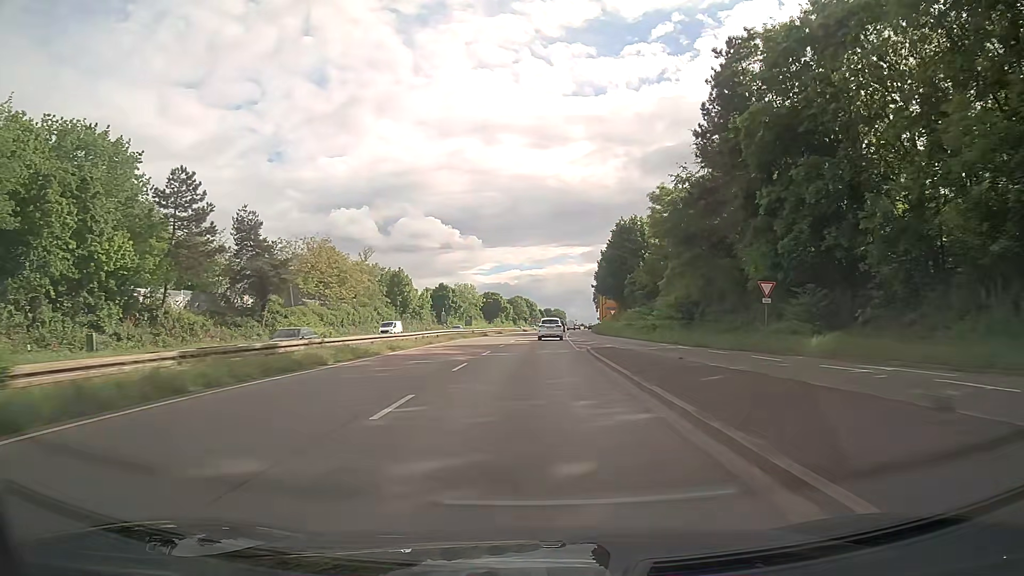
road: trunk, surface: asphalt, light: Day
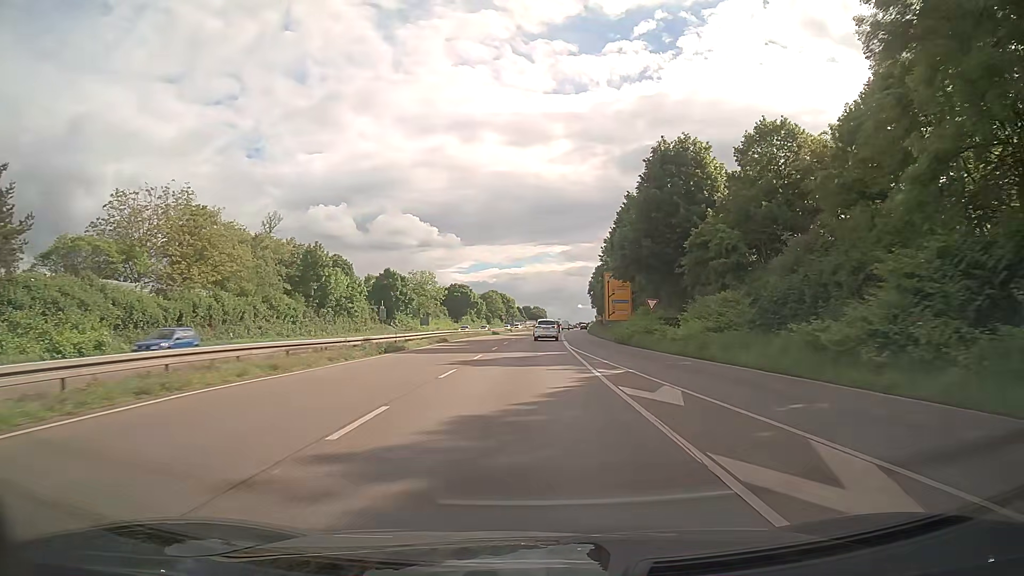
(+0.7, +37.7) m; +2°
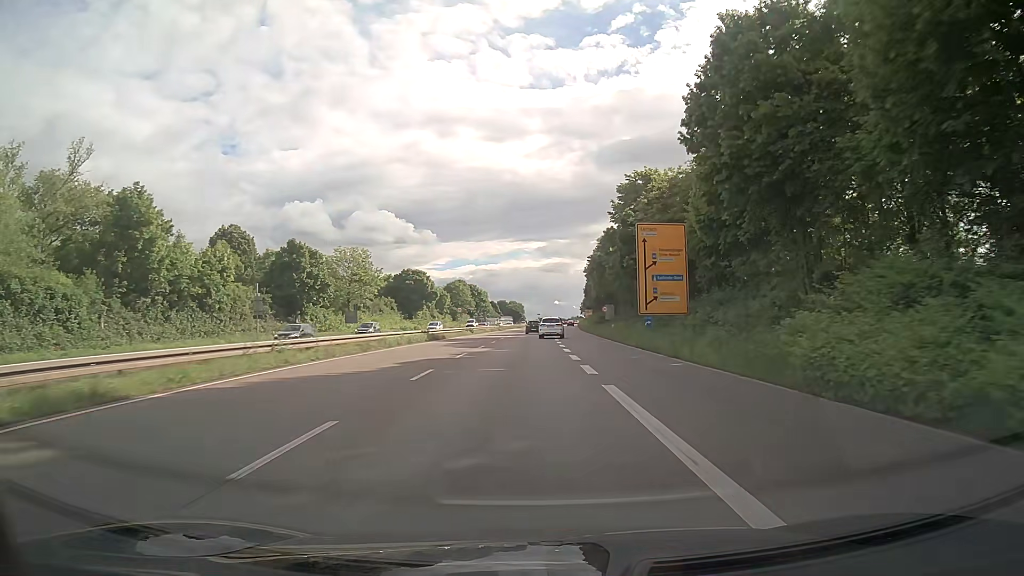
(+0.4, +38.1) m; +2°
(0, +10) (0, +20) (+1, +30) (+1, +40) (+2, +50) (+2, +60) (+3, +70) (+3, +80) (+4, +90) (+5, +100) m
